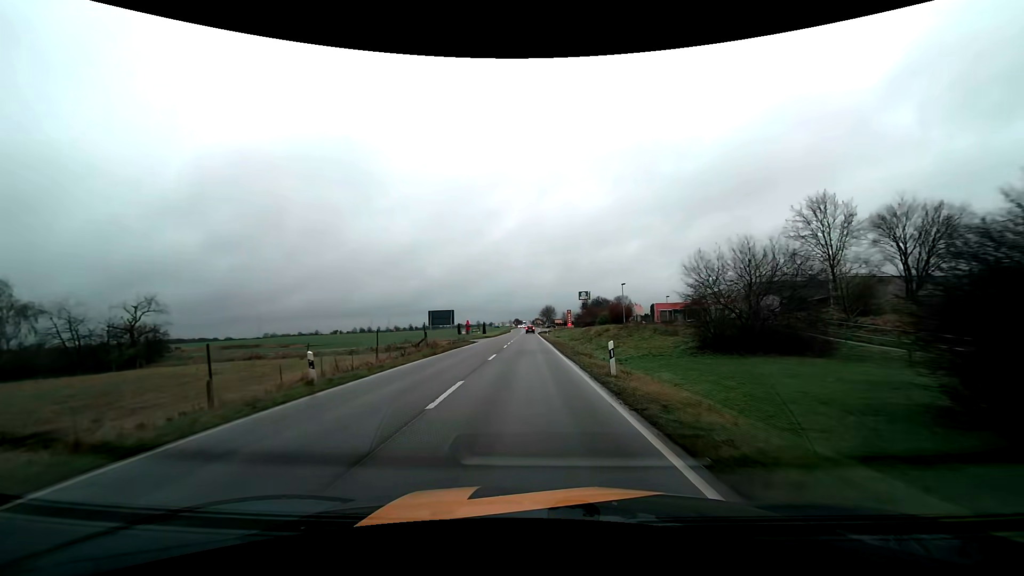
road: tertiary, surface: asphalt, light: Day
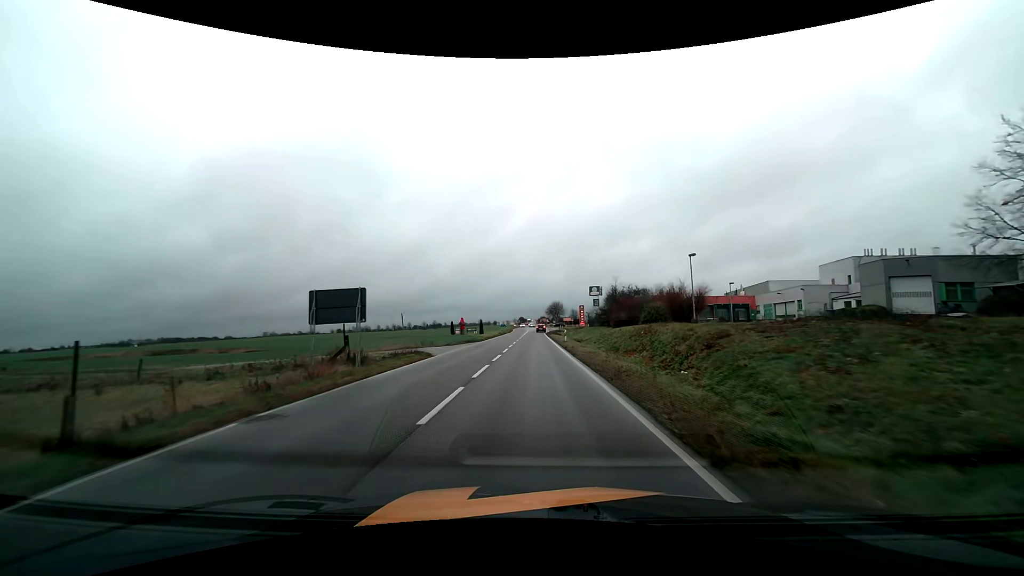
(-0.3, +26.2) m; 0°
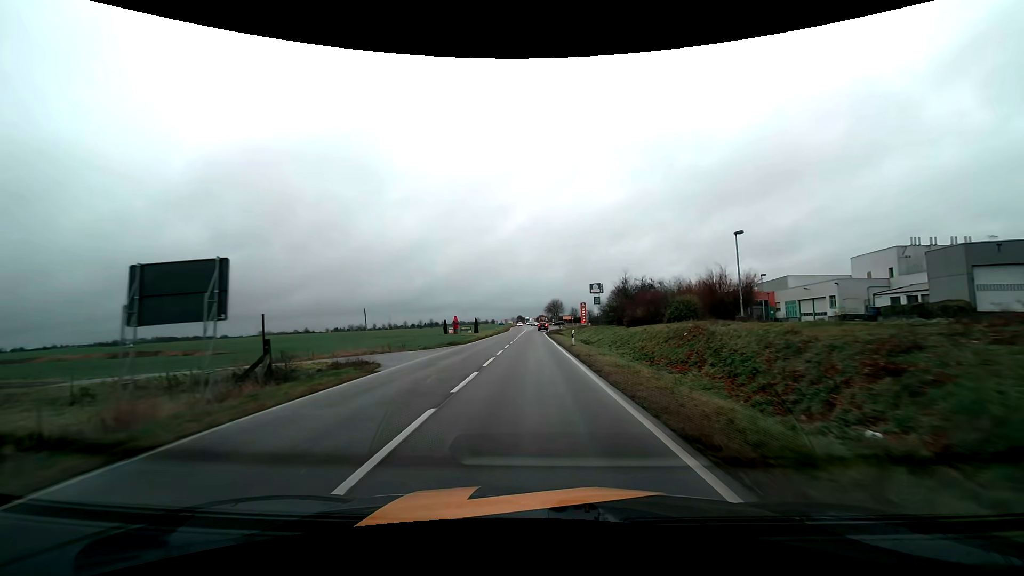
(0.0, +9.2) m; 0°
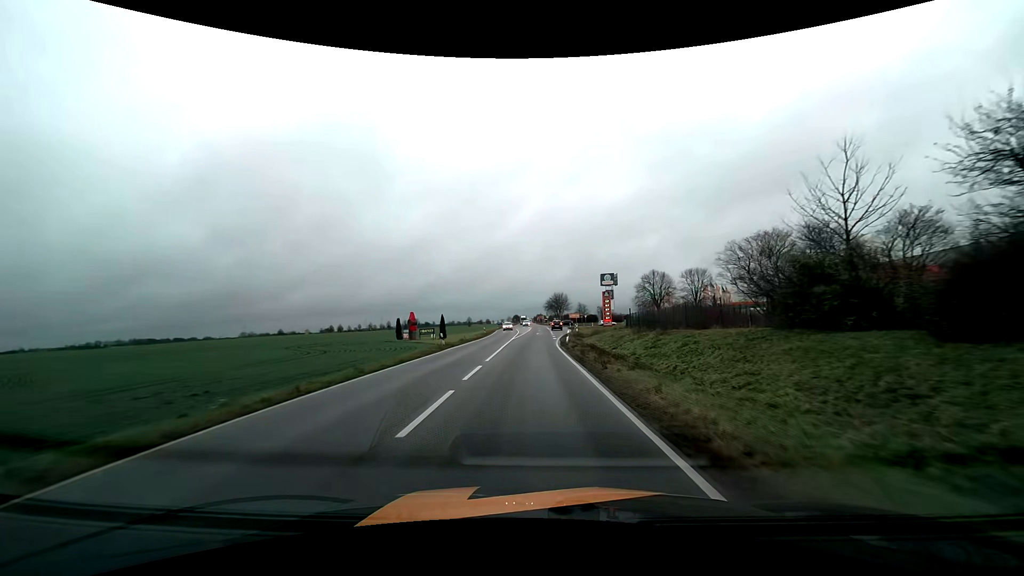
(0.0, +46.2) m; 0°
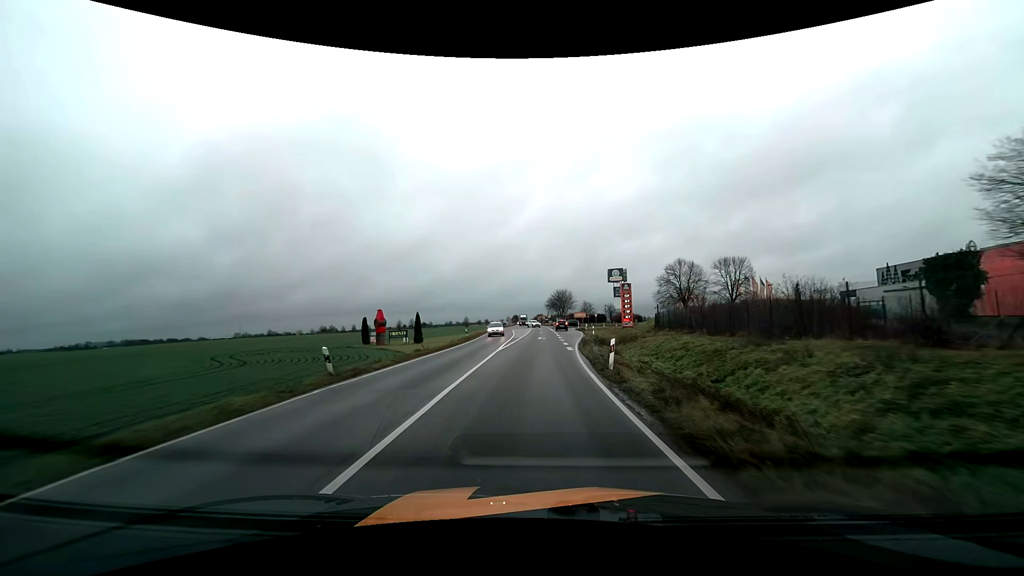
(-0.1, +18.6) m; 0°
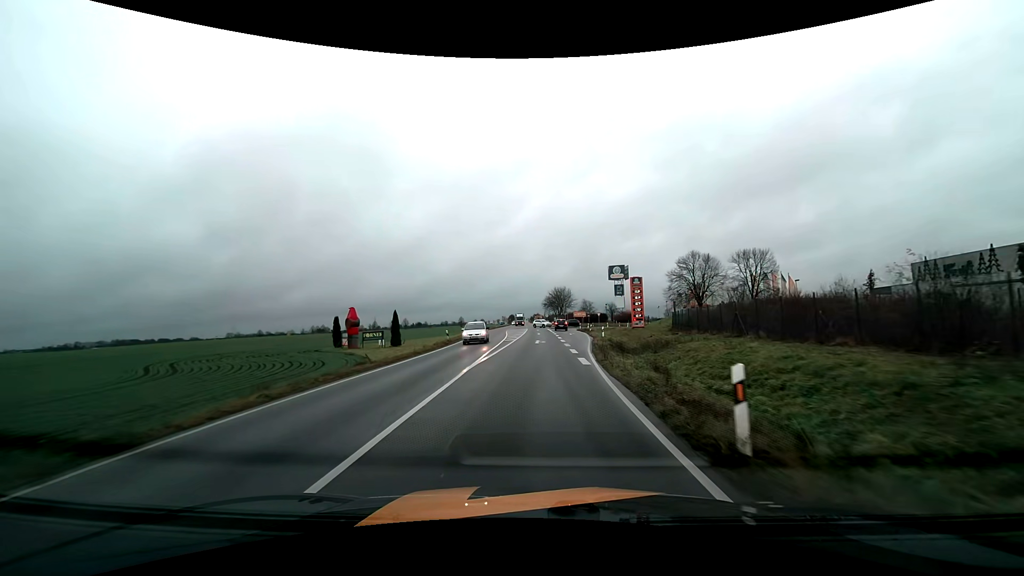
(0.0, +9.3) m; 0°
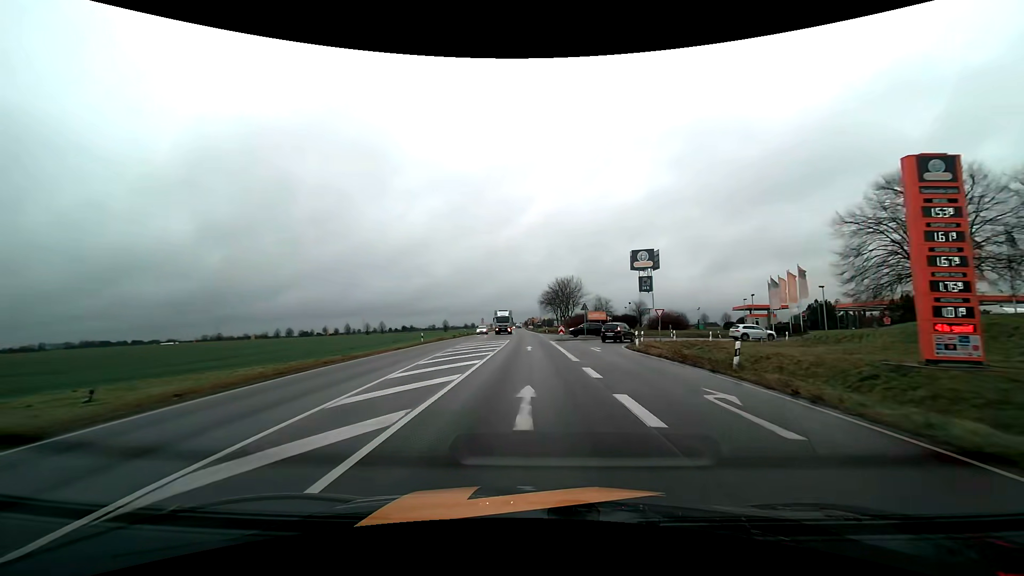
(+0.6, +46.4) m; +1°
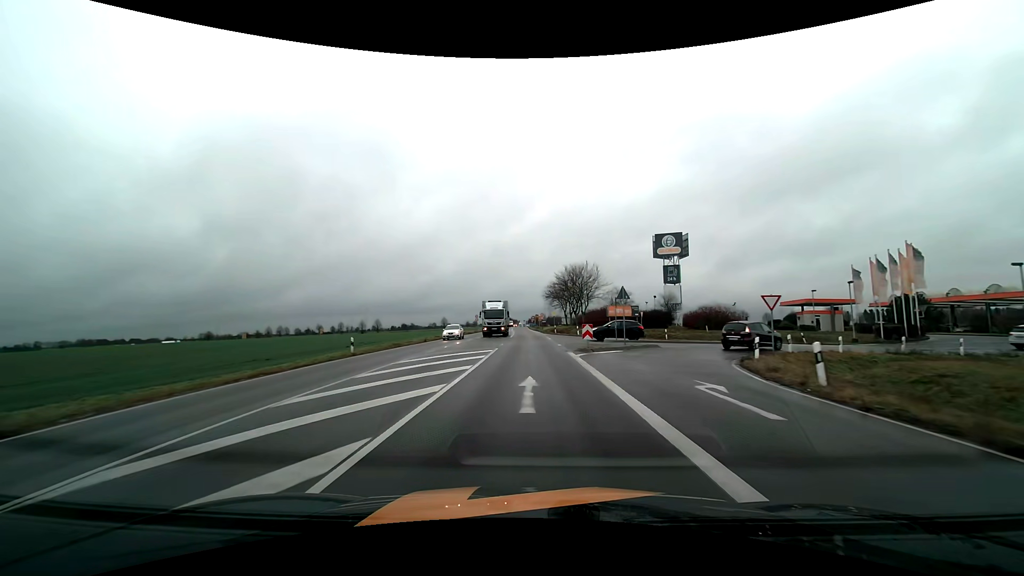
(-0.1, +18.9) m; 0°
(0, +10) (0, +20) (0, +30) (0, +40) (0, +50) (-1, +60) (-1, +70) (-1, +80) (-2, +90) (-2, +100) m
